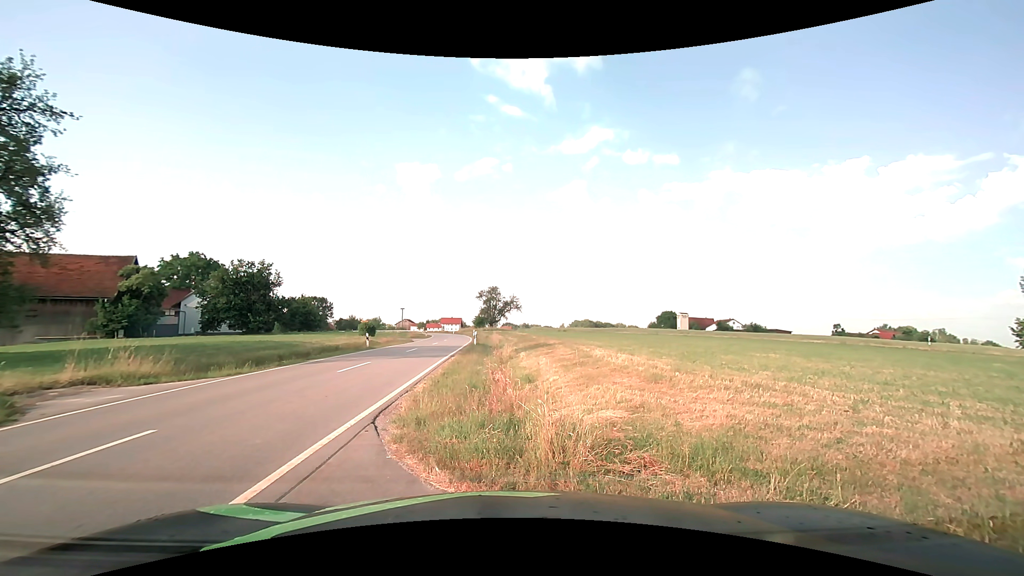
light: Day
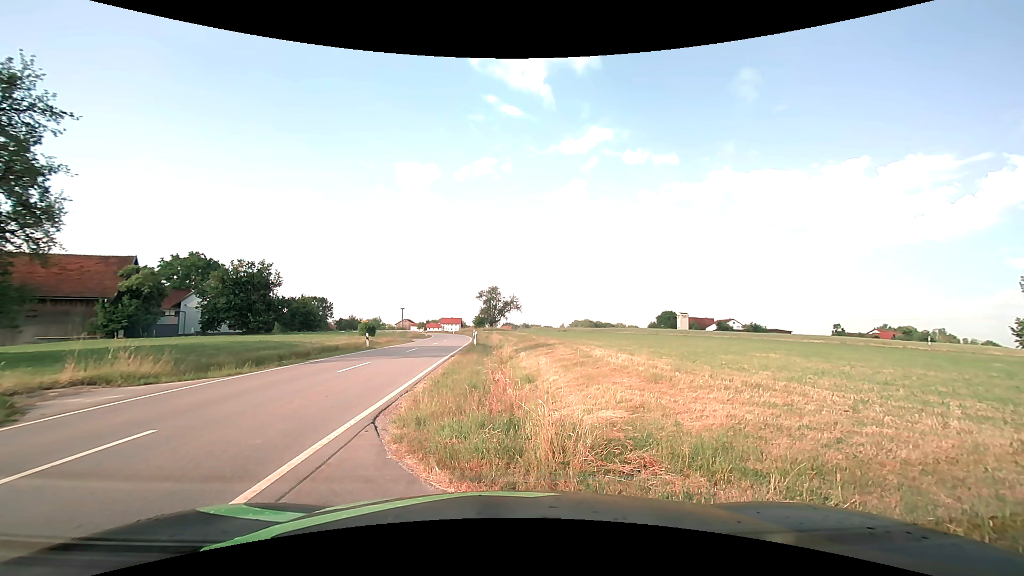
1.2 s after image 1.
(0.0, 0.0) m; 0°
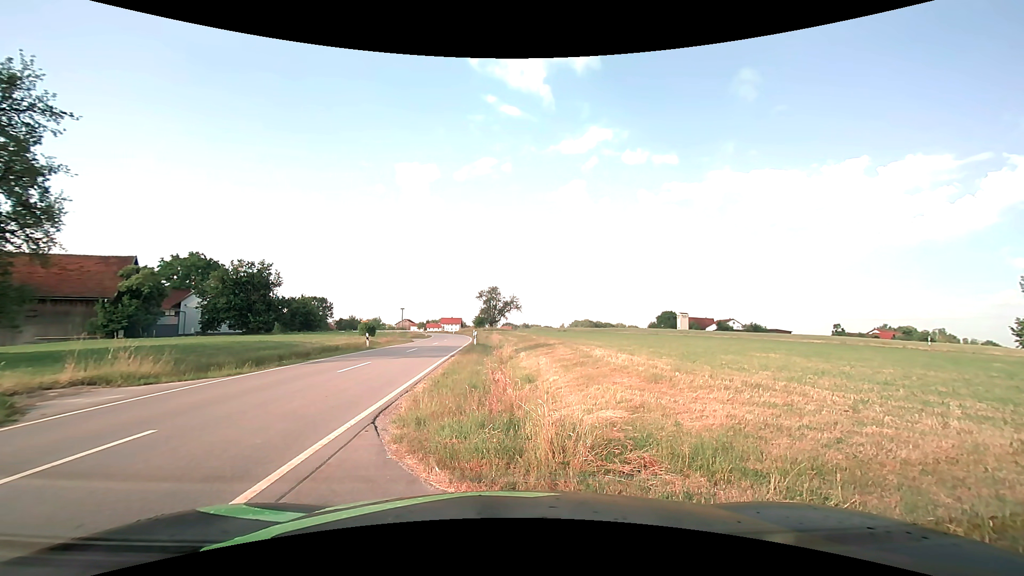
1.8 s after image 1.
(0.0, 0.0) m; 0°
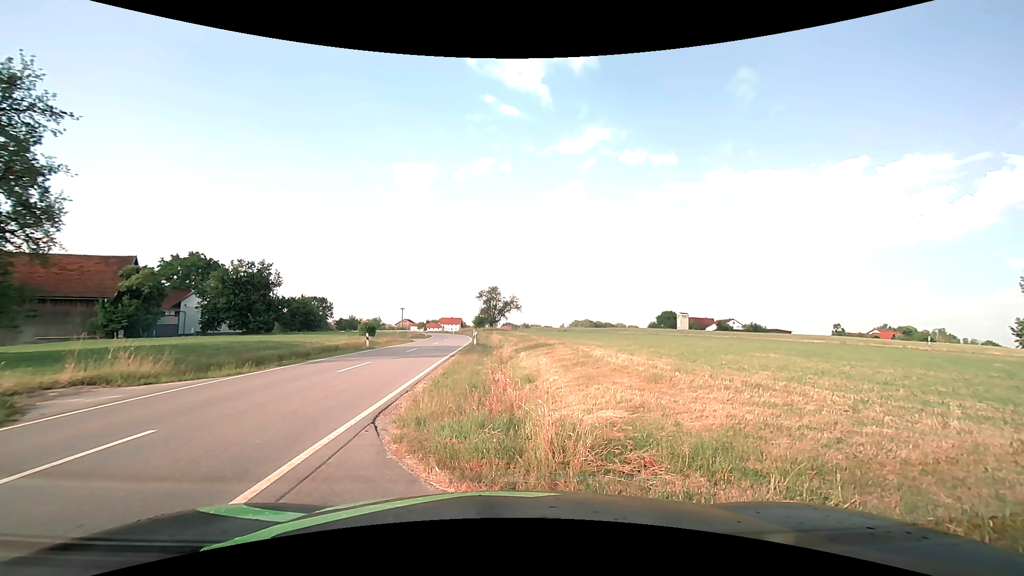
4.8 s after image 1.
(0.0, 0.0) m; 0°
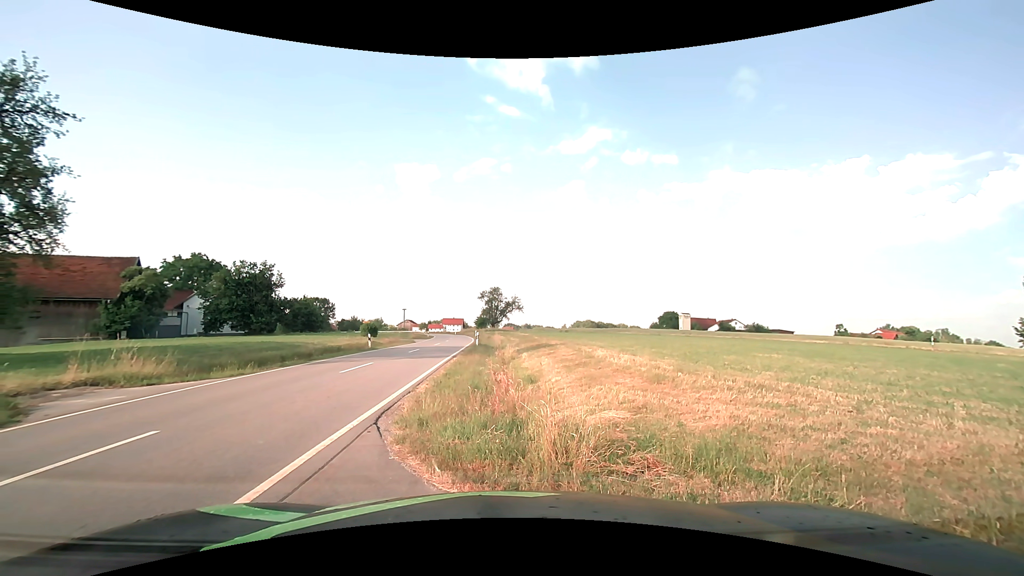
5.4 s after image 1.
(0.0, 0.0) m; 0°
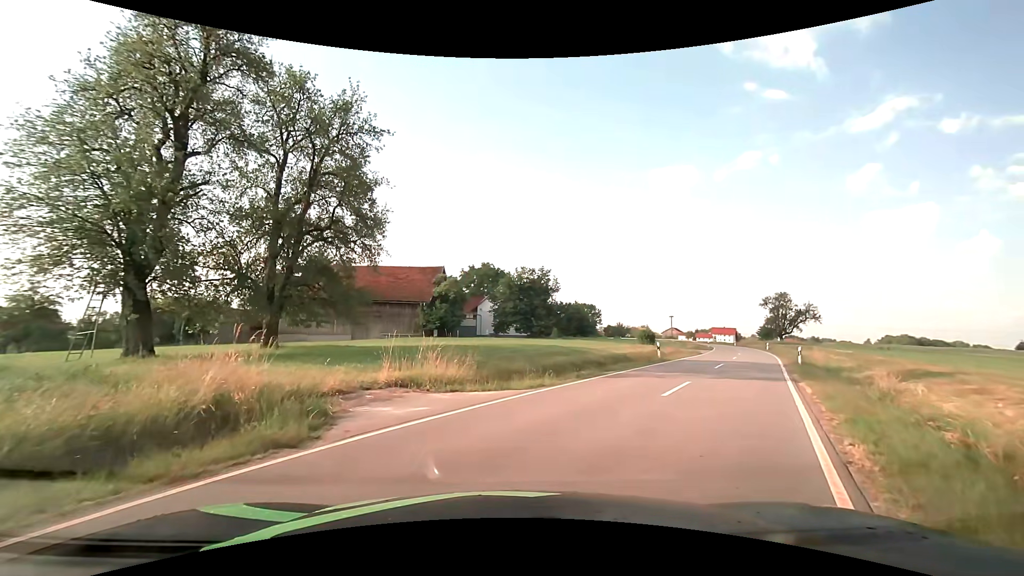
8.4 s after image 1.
(-1.8, +4.5) m; -33°
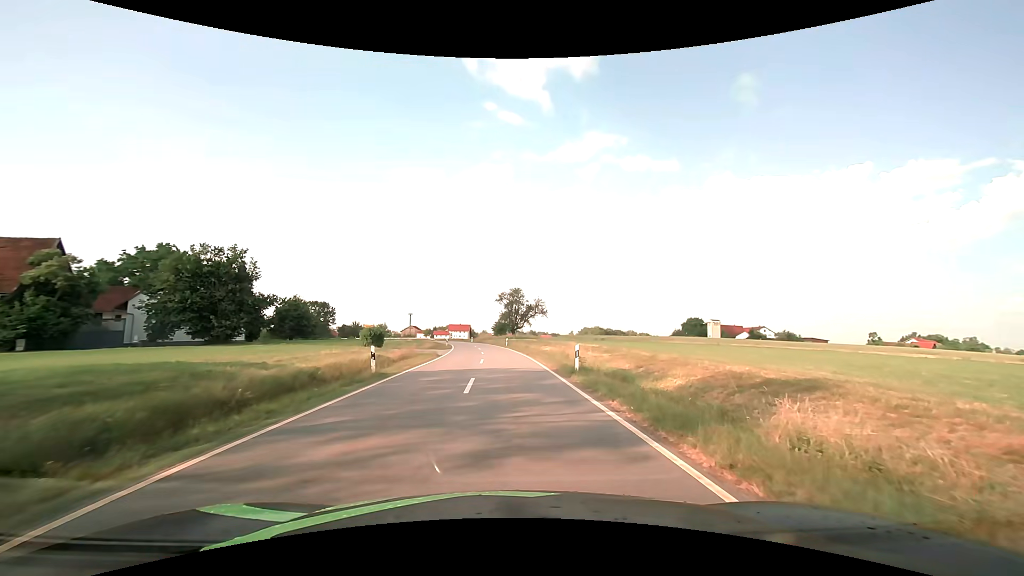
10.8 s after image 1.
(+3.7, +12.0) m; +30°
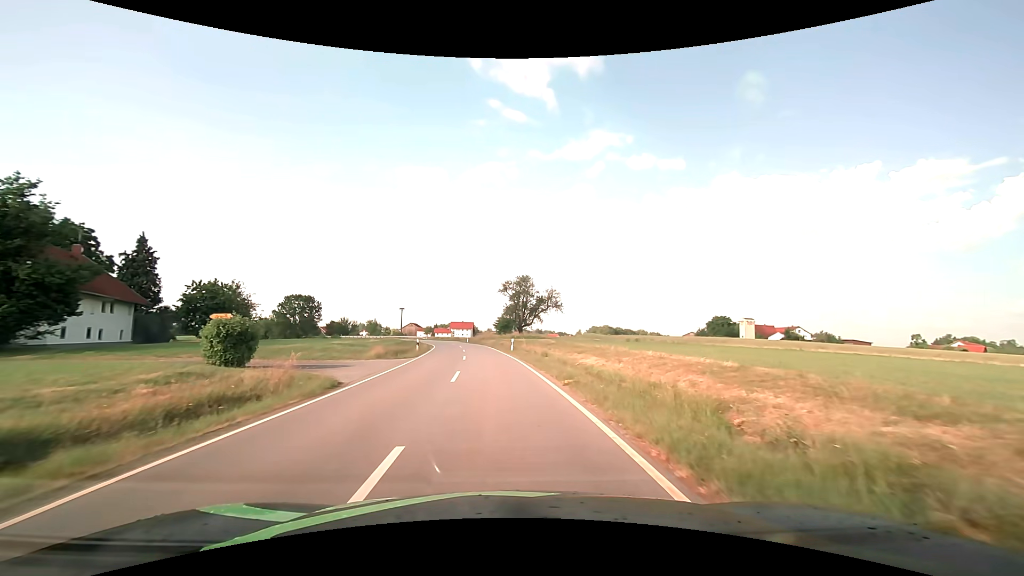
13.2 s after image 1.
(0.0, +22.2) m; -1°
(0, +10) (0, +20) (-1, +30) (-2, +40) (-3, +50) (-4, +60) (-6, +70) (-9, +79) (-11, +89) (-14, +98) m
